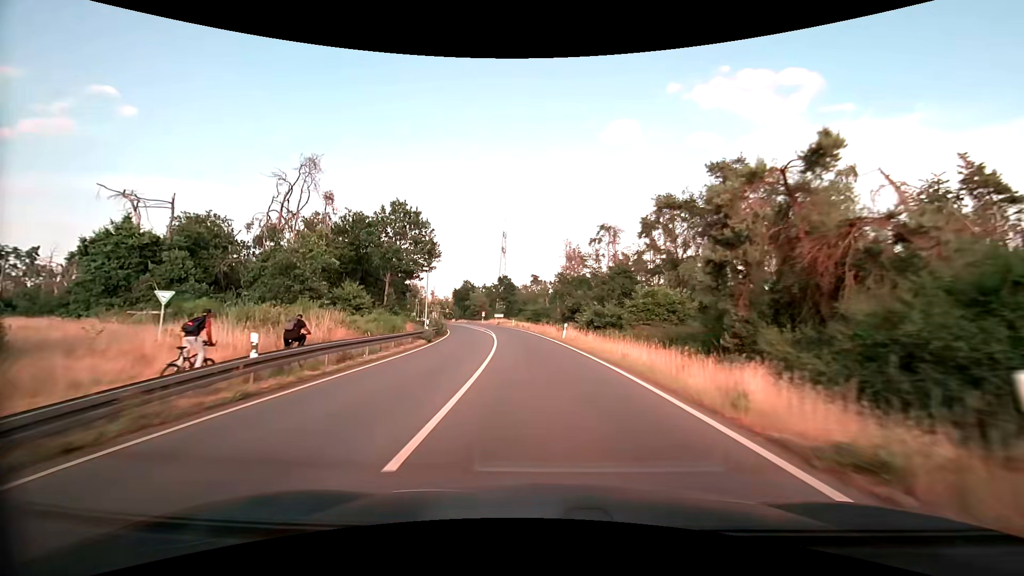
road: primary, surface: asphalt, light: Day
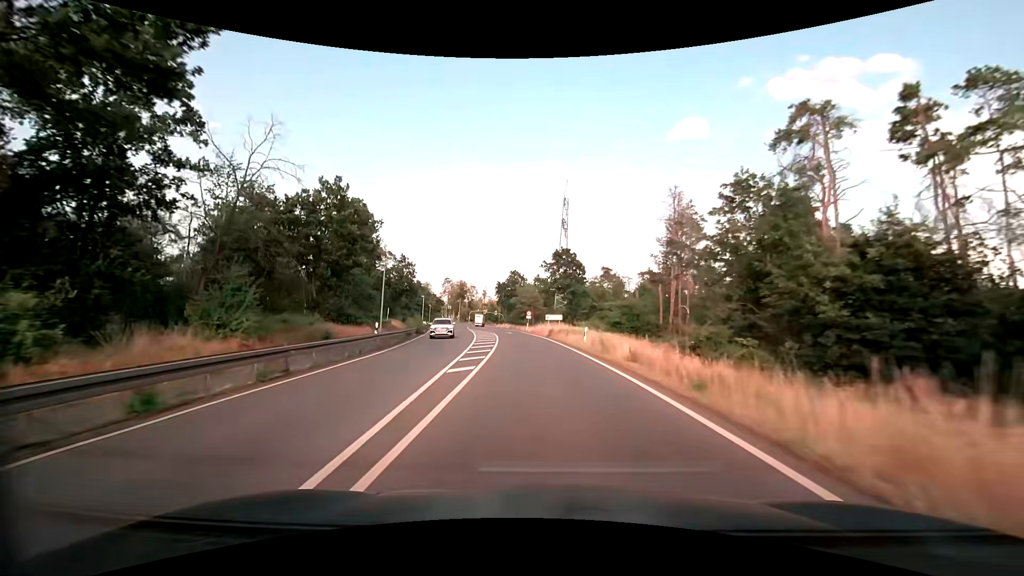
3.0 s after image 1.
(-3.0, +47.0) m; -7°
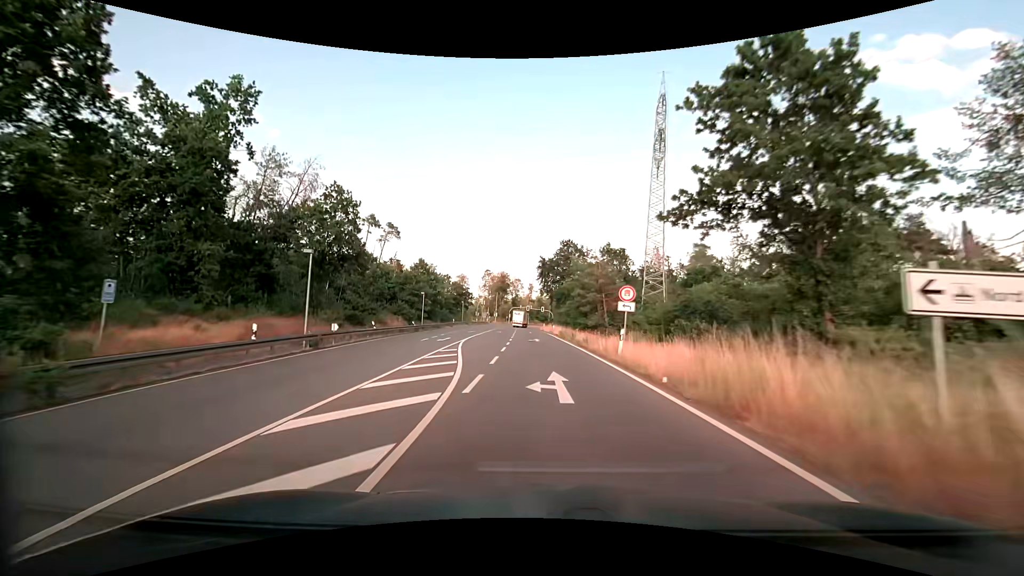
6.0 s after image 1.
(-2.8, +47.3) m; -6°
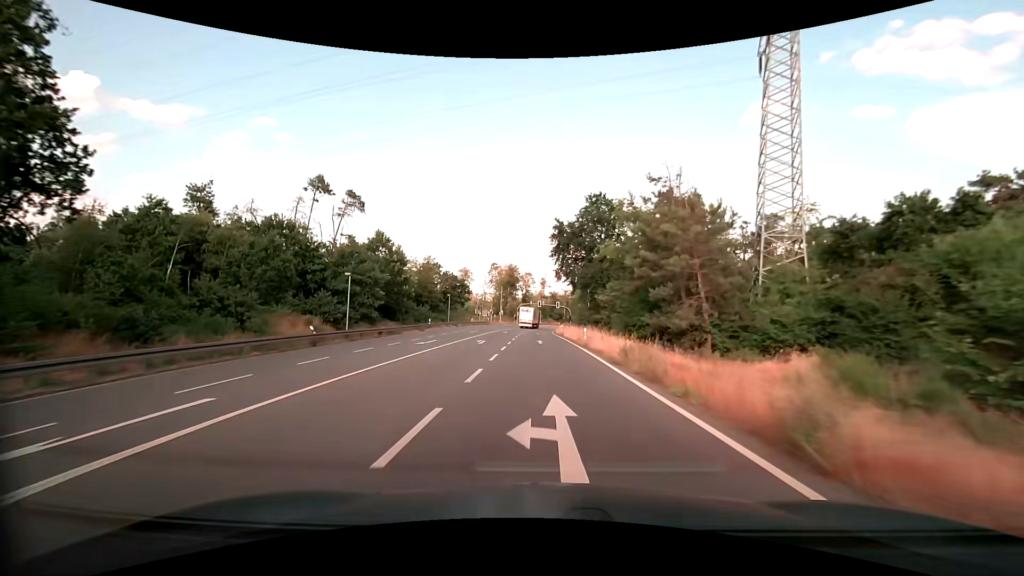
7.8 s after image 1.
(-0.5, +28.7) m; -2°
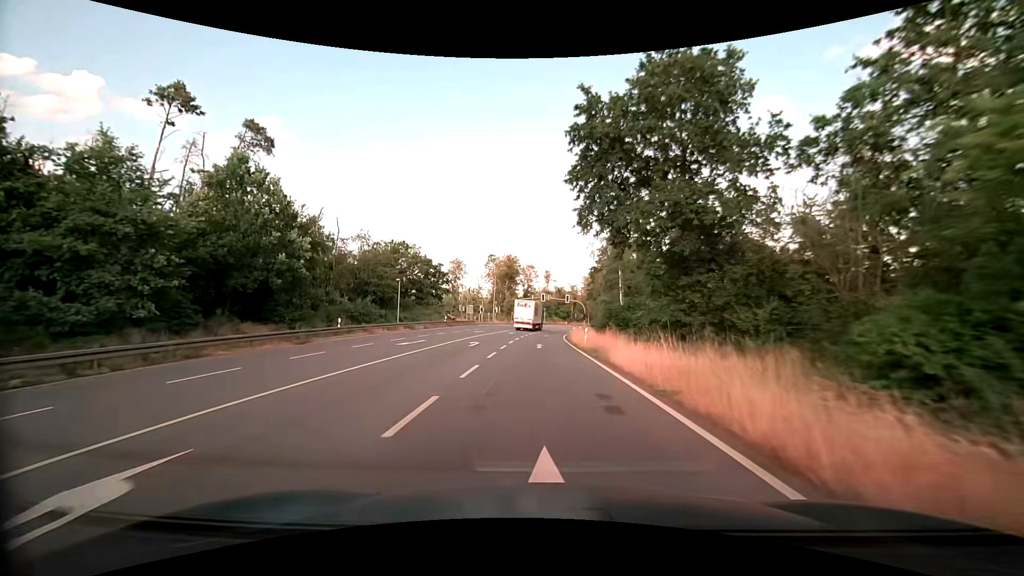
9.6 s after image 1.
(-0.2, +28.9) m; 0°
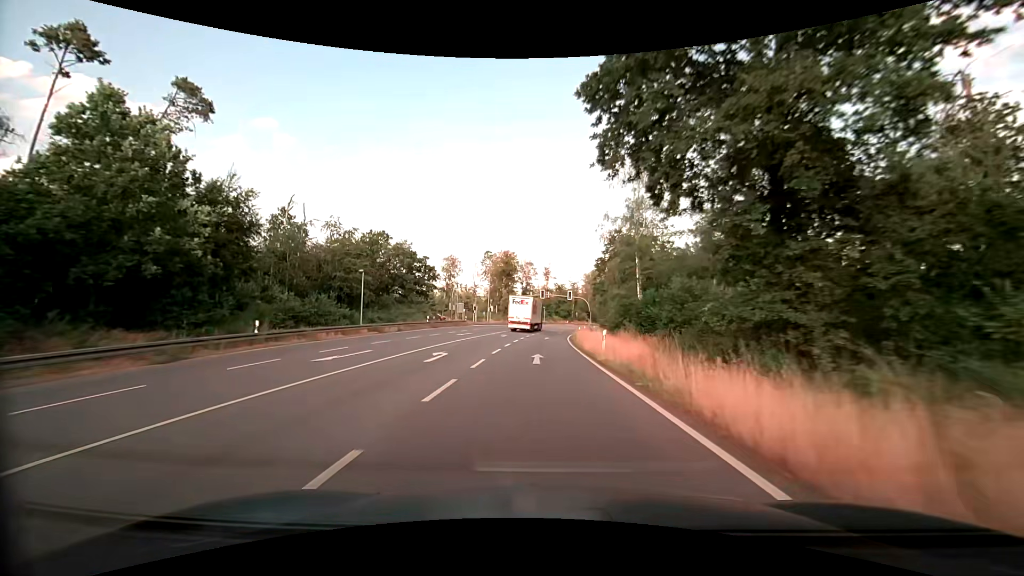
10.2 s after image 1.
(-0.1, +9.6) m; -1°
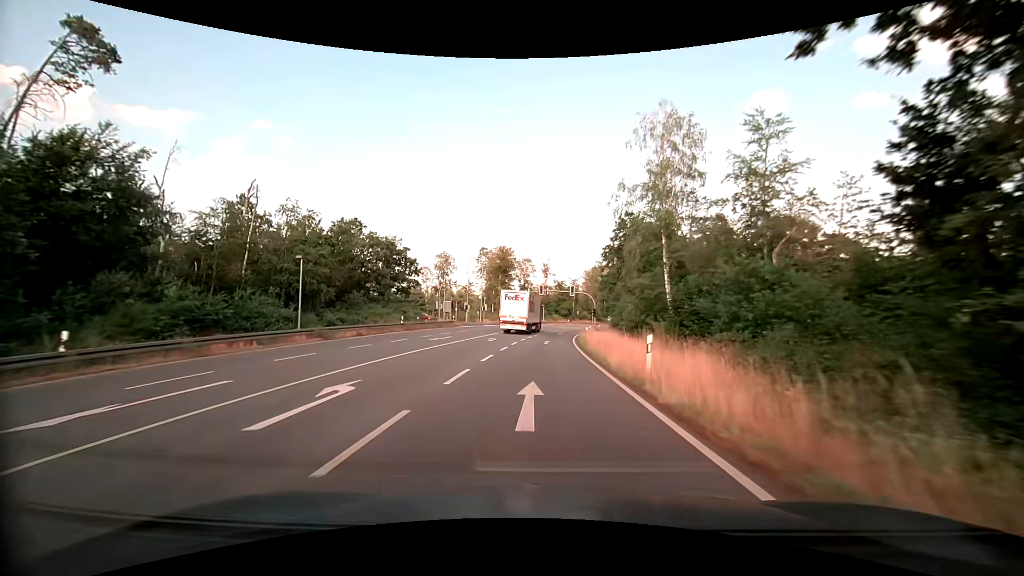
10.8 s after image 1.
(+0.1, +9.7) m; 0°
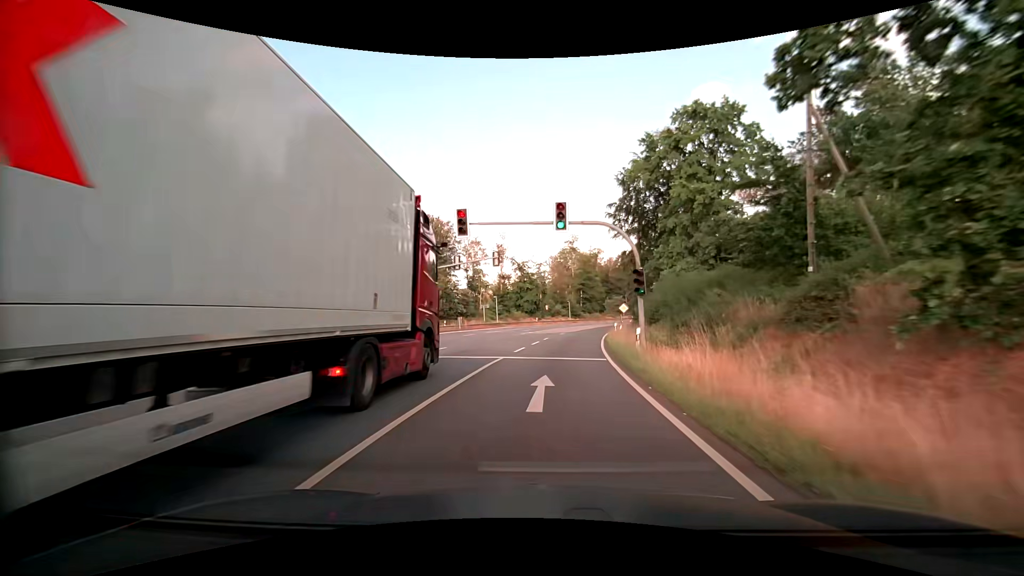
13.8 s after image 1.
(+1.6, +48.7) m; +5°
(0, +10) (+1, +20) (+1, +30) (+2, +40) (+4, +50) (+6, +60) (+8, +69) (+10, +79) (+13, +89) (+16, +98) m
